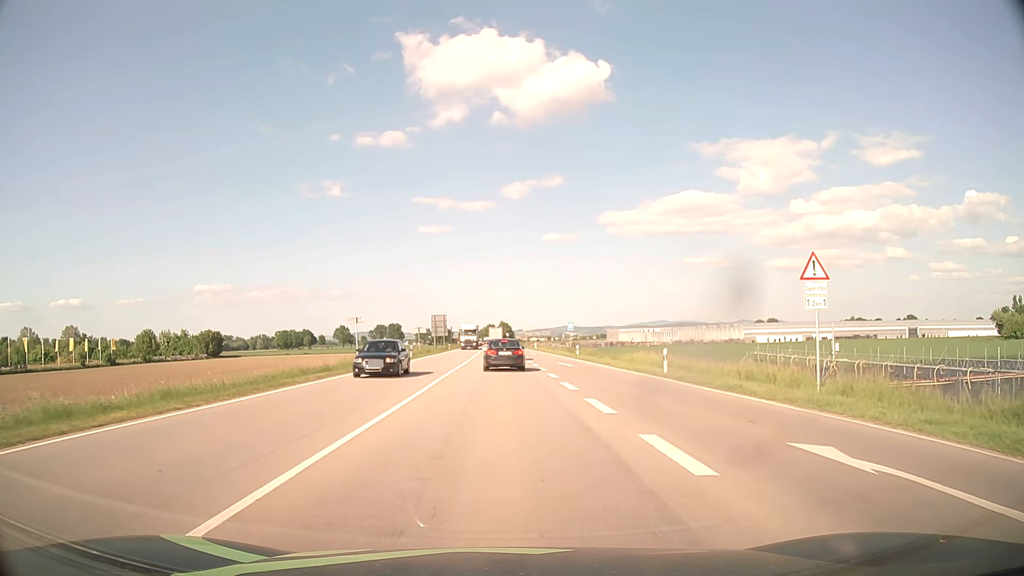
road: primary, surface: asphalt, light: Day
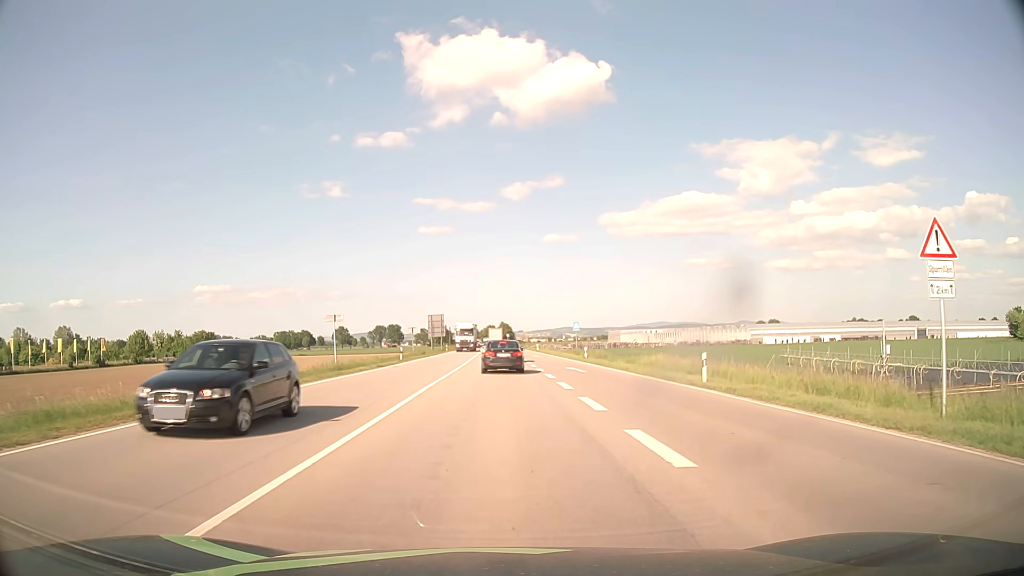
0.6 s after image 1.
(0.0, +5.2) m; 0°
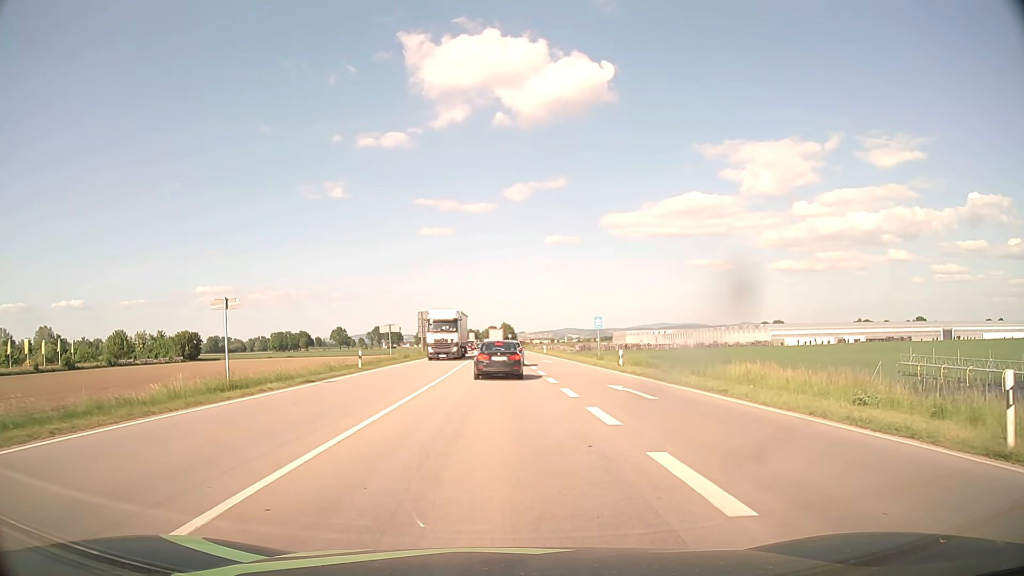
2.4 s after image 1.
(0.0, +14.1) m; 0°
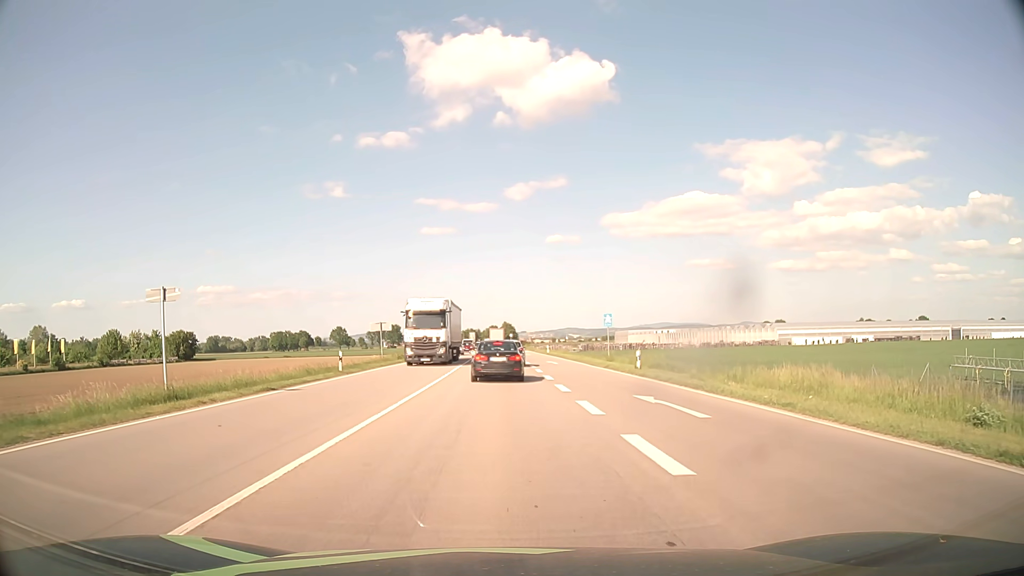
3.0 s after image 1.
(0.0, +4.3) m; 0°
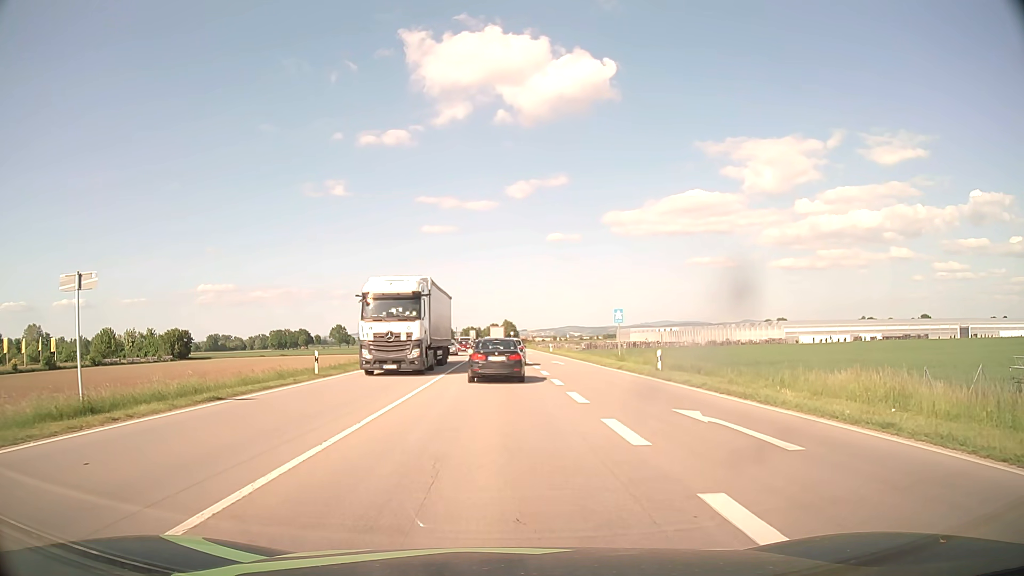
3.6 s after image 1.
(0.0, +4.0) m; 0°
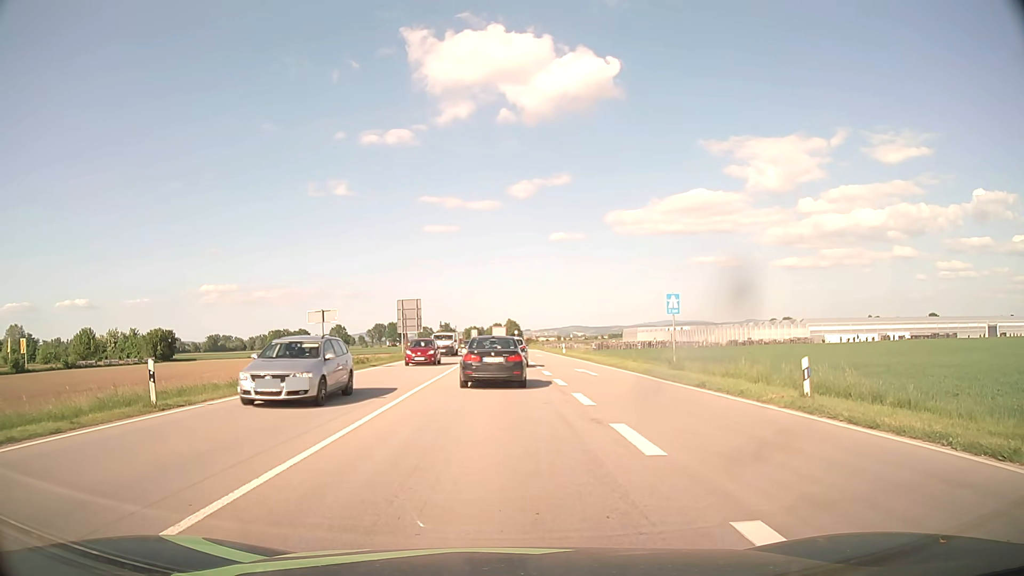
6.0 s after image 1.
(-0.1, +12.8) m; -1°
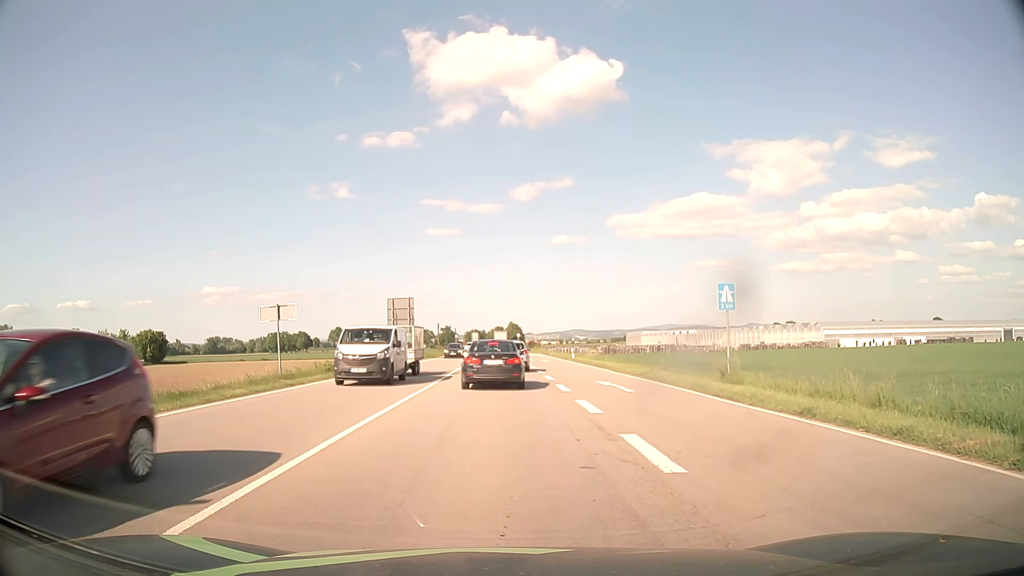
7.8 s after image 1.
(0.0, +6.9) m; 0°
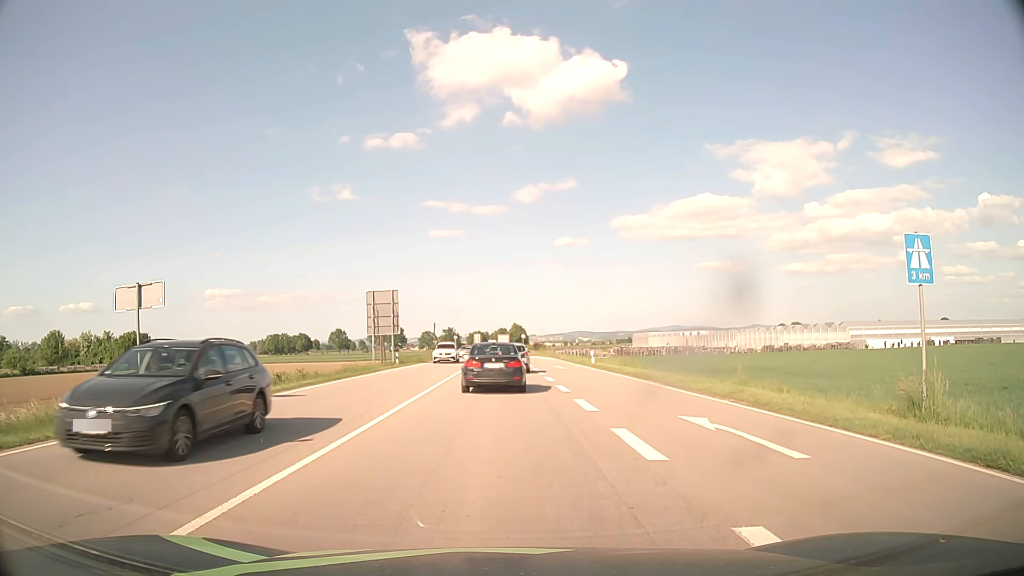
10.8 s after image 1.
(0.0, +11.1) m; 0°
(0, +10) (0, +20) (0, +30) (0, +40) (0, +50) (0, +60) (0, +70) (0, +80) (-1, +90) (-1, +100) m
